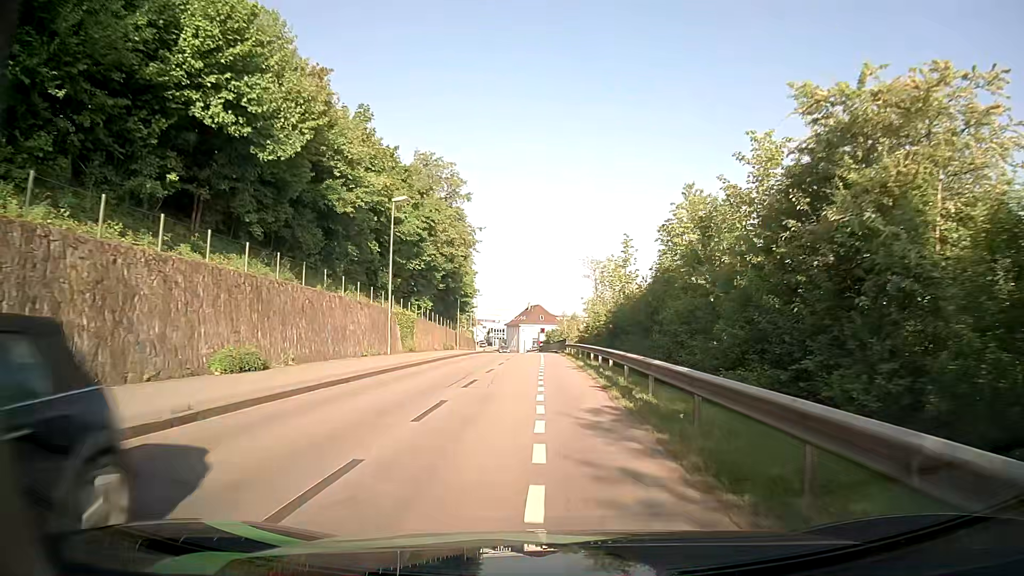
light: Day
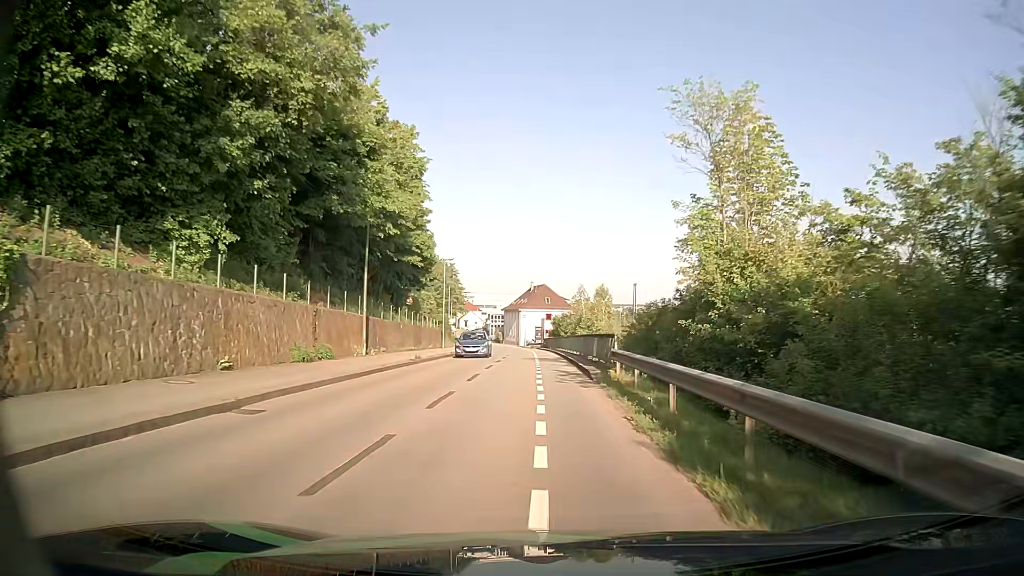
(-0.2, +34.6) m; 0°
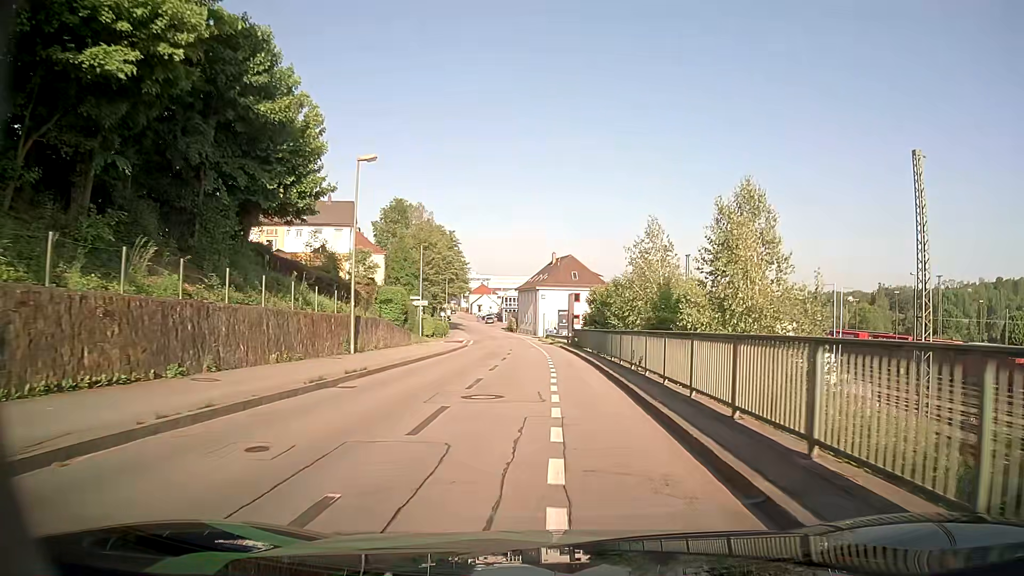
(-0.8, +33.1) m; -2°
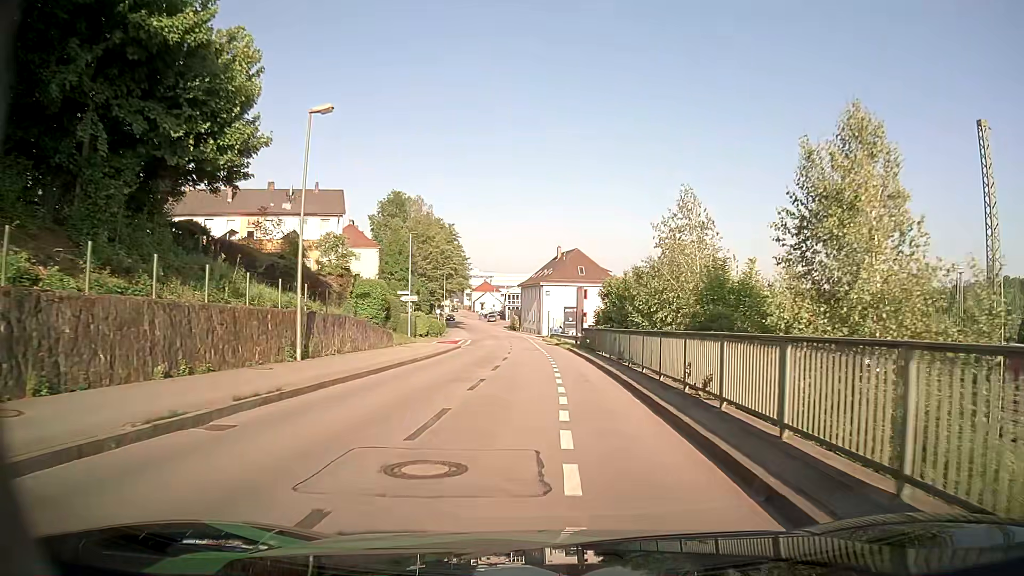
(-0.1, +6.4) m; -1°
